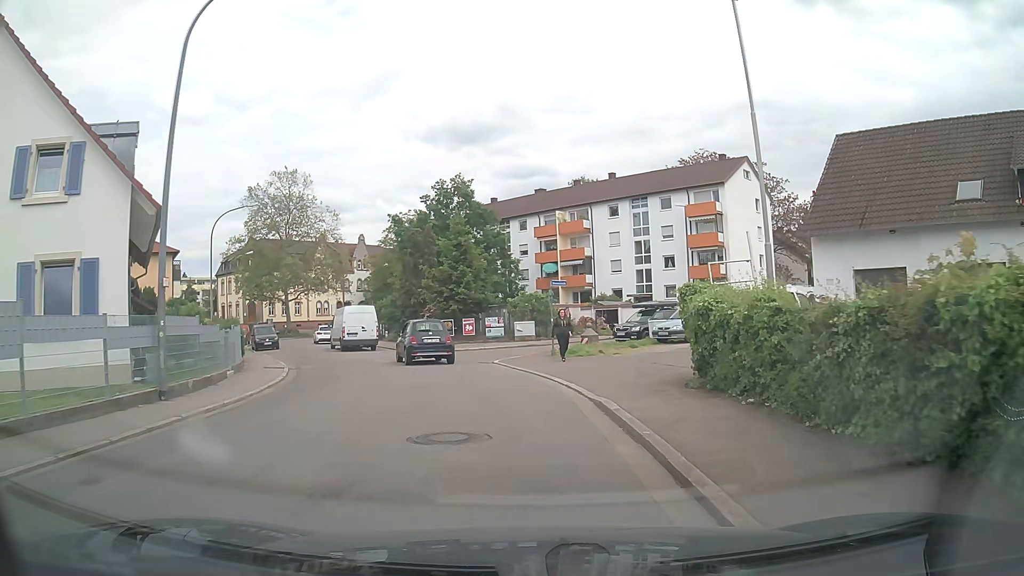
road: tertiary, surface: asphalt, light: Day
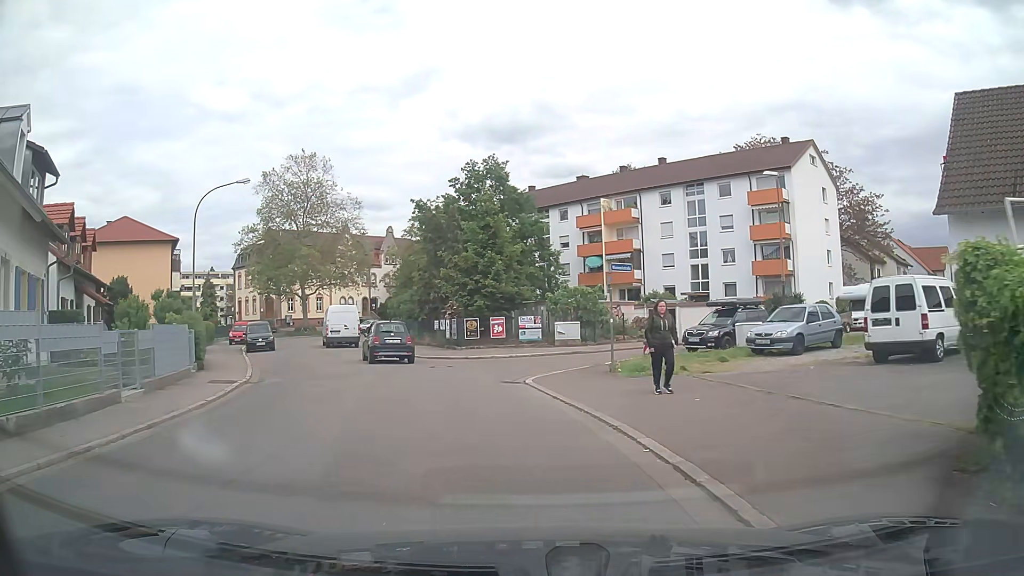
(-0.2, +7.5) m; -2°
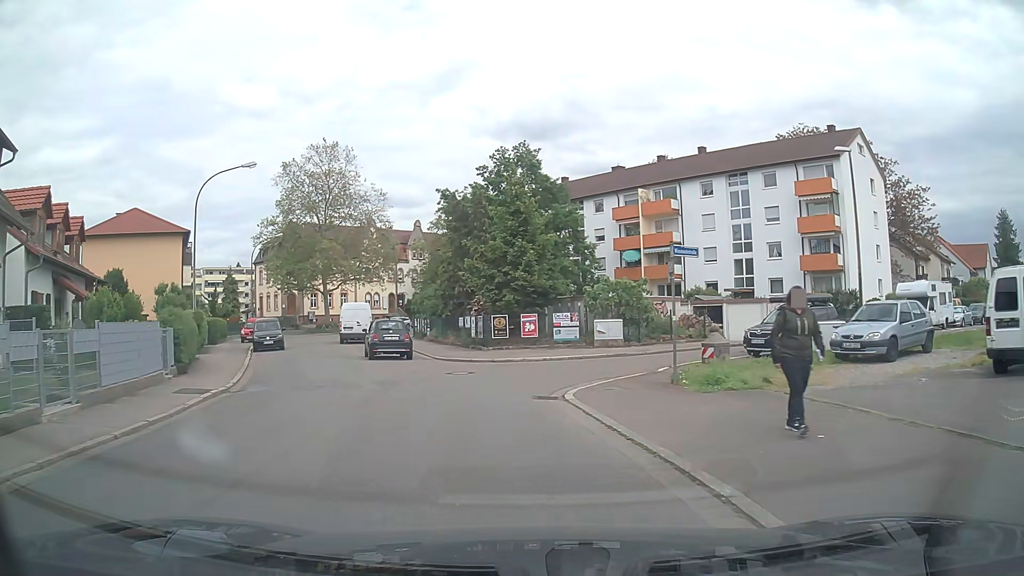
(-0.1, +3.6) m; -3°
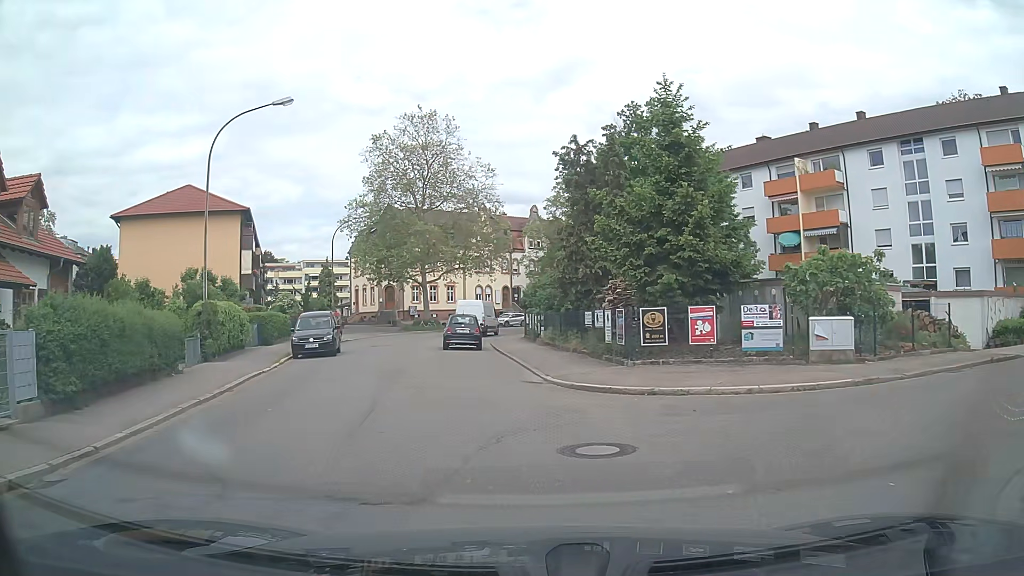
(-1.0, +10.8) m; -11°
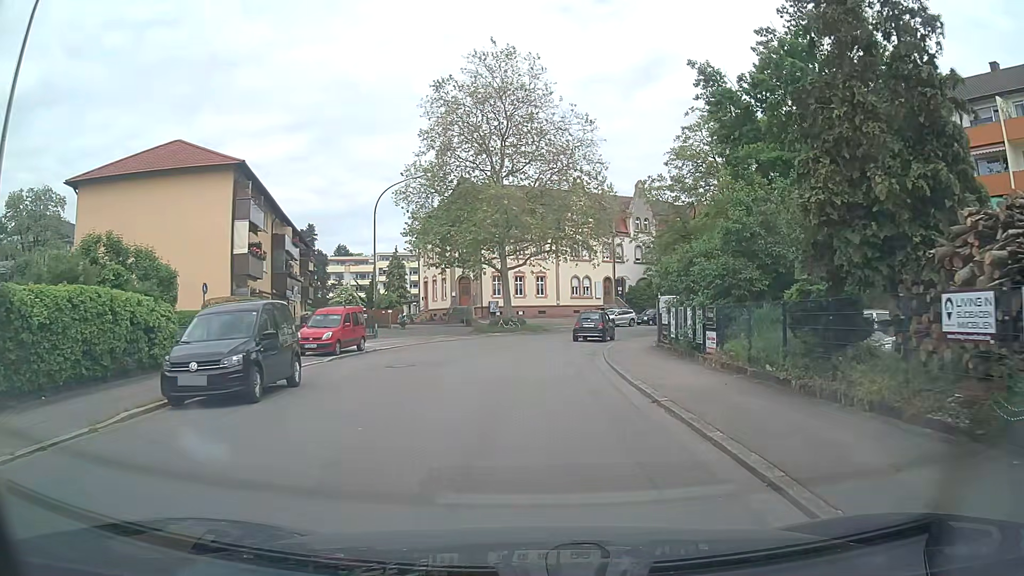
(-1.0, +15.7) m; -6°
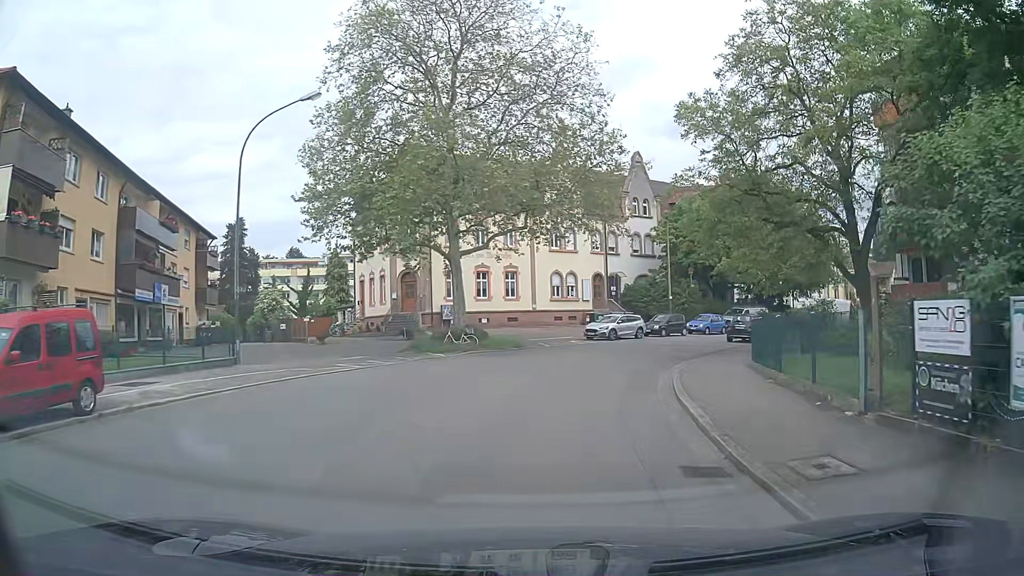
(+0.1, +17.0) m; +2°
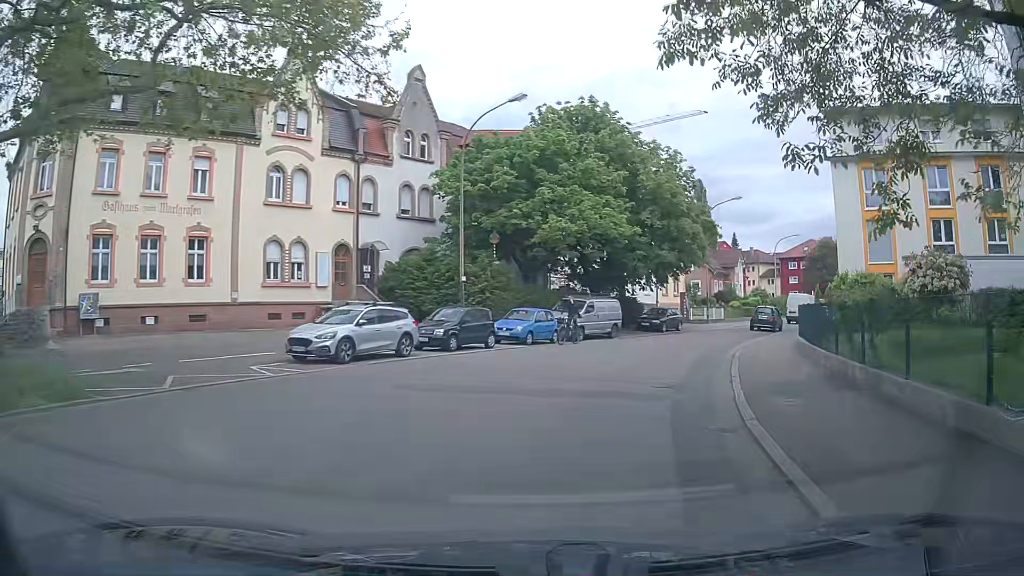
(+3.0, +21.3) m; +21°
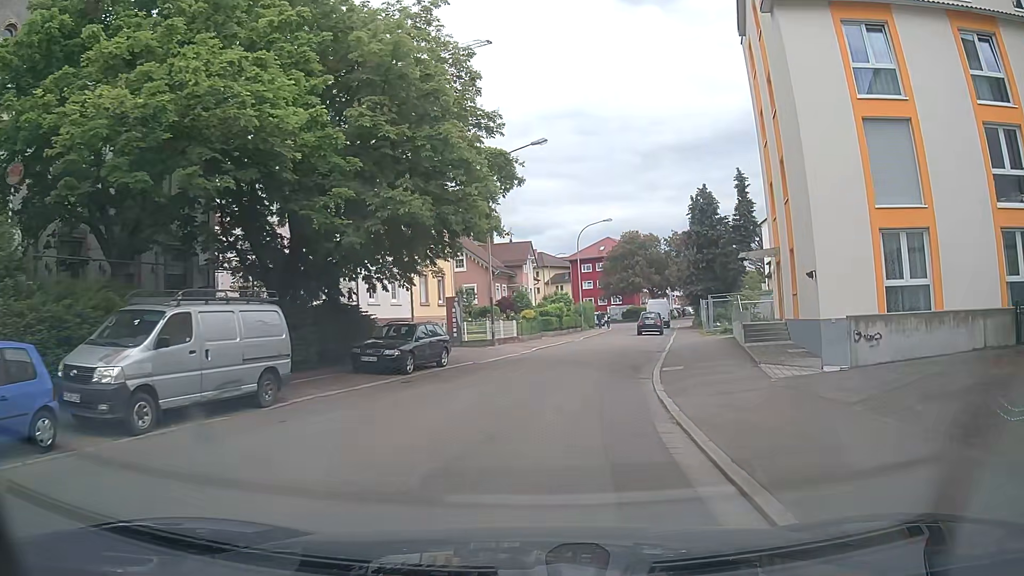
(+3.8, +20.6) m; +18°
(+1, +10) (+2, +20) (+4, +30) (+7, +39) (+9, +49) (+11, +59) (+13, +69) (+15, +78) (+13, +88) (+8, +96) m
